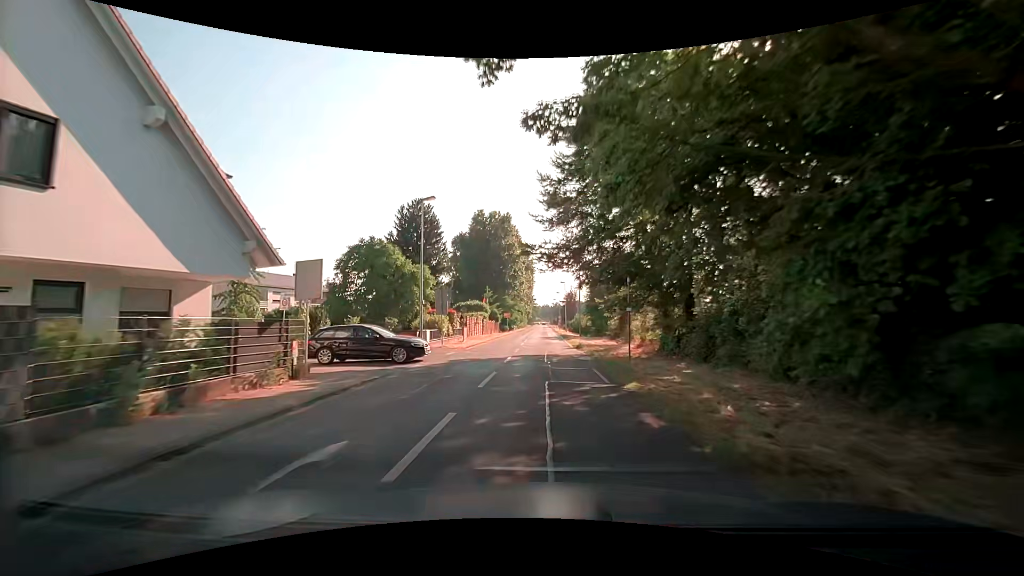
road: unclassified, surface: asphalt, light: Day
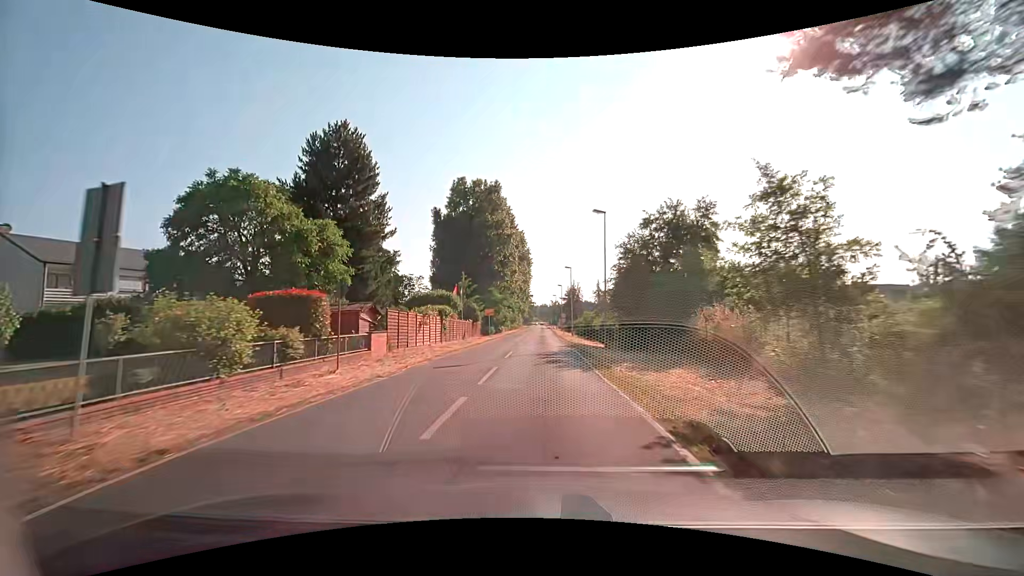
(0.0, +23.1) m; 0°
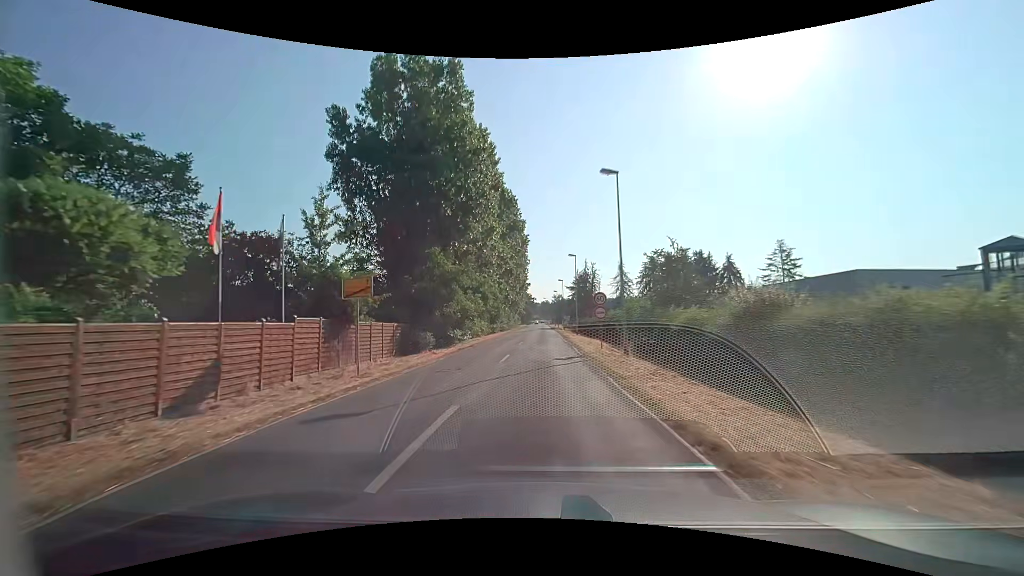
(-0.2, +38.1) m; 0°
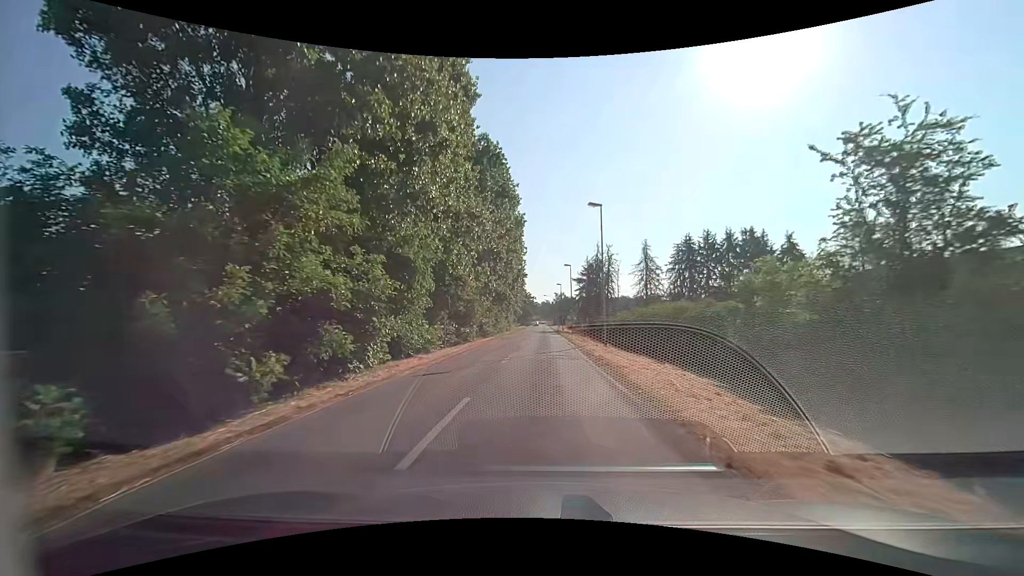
(-0.1, +23.0) m; 0°
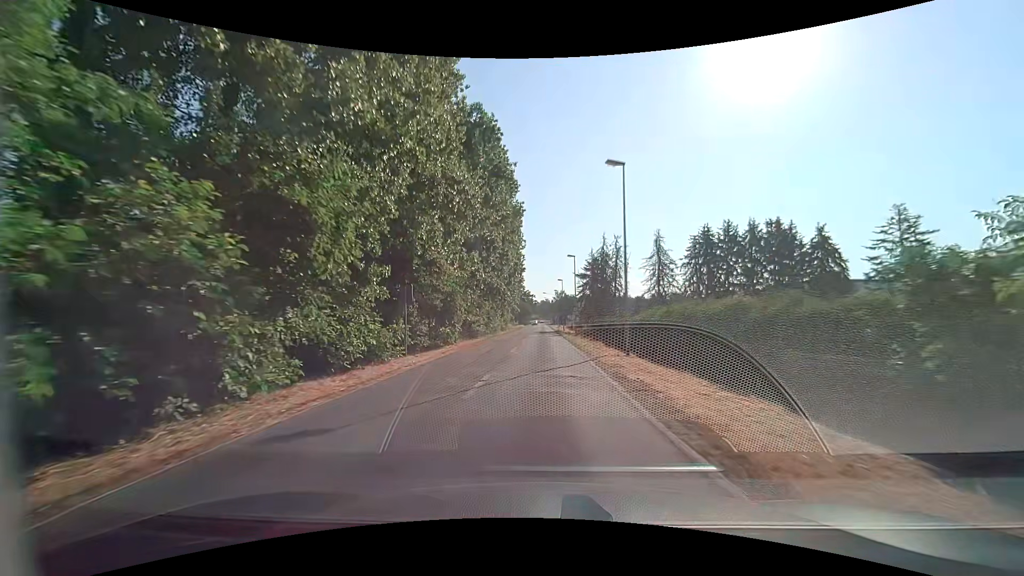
(0.0, +7.9) m; 0°
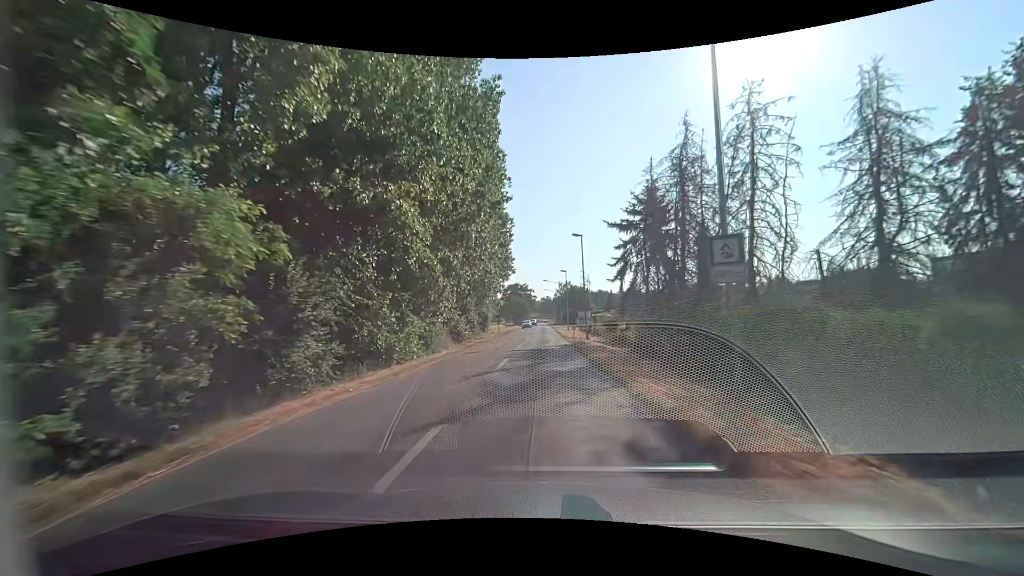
(-0.1, +42.4) m; 0°
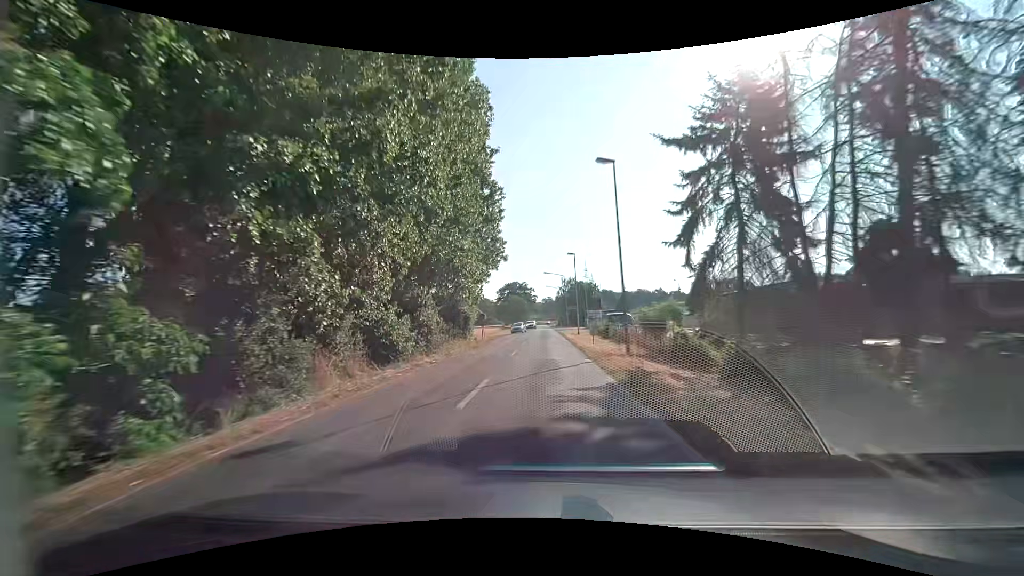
(-0.2, +18.6) m; -1°
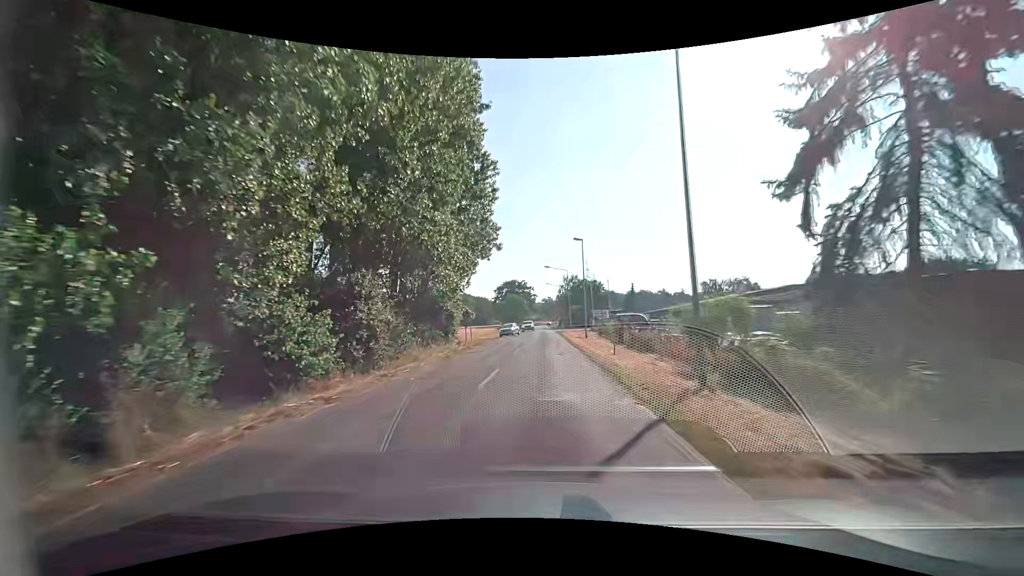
(0.0, +9.6) m; 0°
